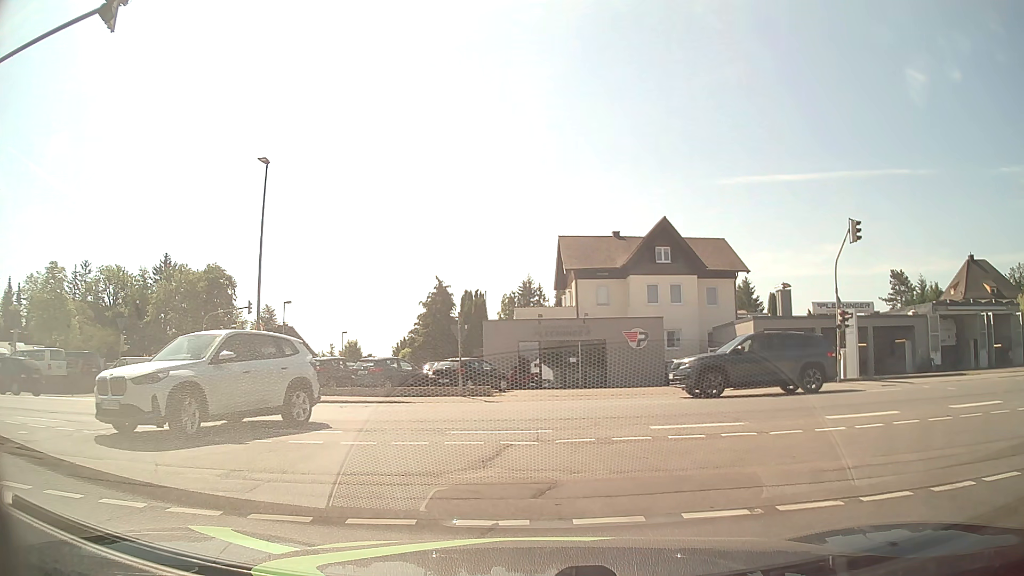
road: residential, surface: asphalt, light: Day
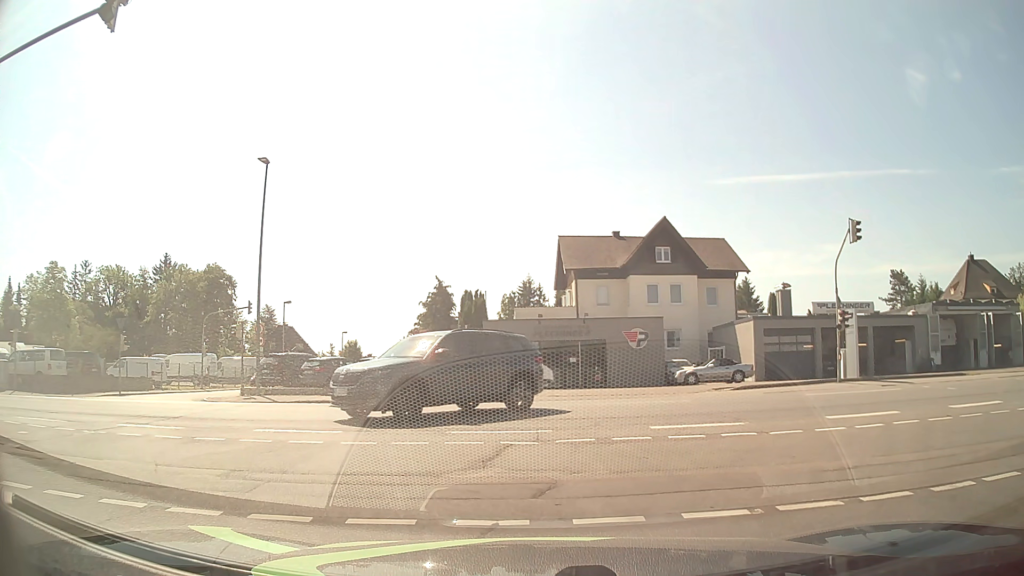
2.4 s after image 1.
(0.0, 0.0) m; 0°
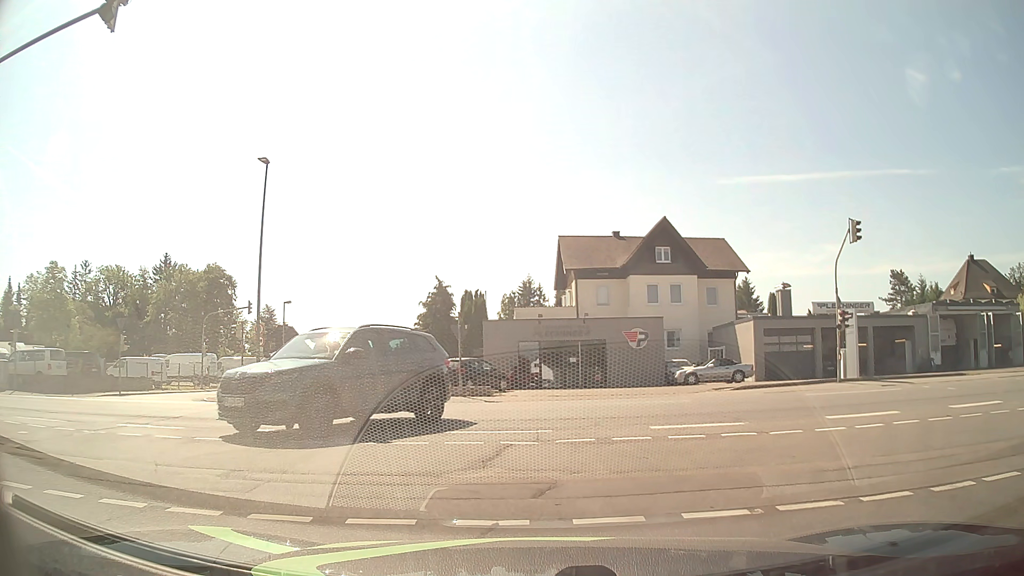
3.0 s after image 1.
(0.0, 0.0) m; 0°
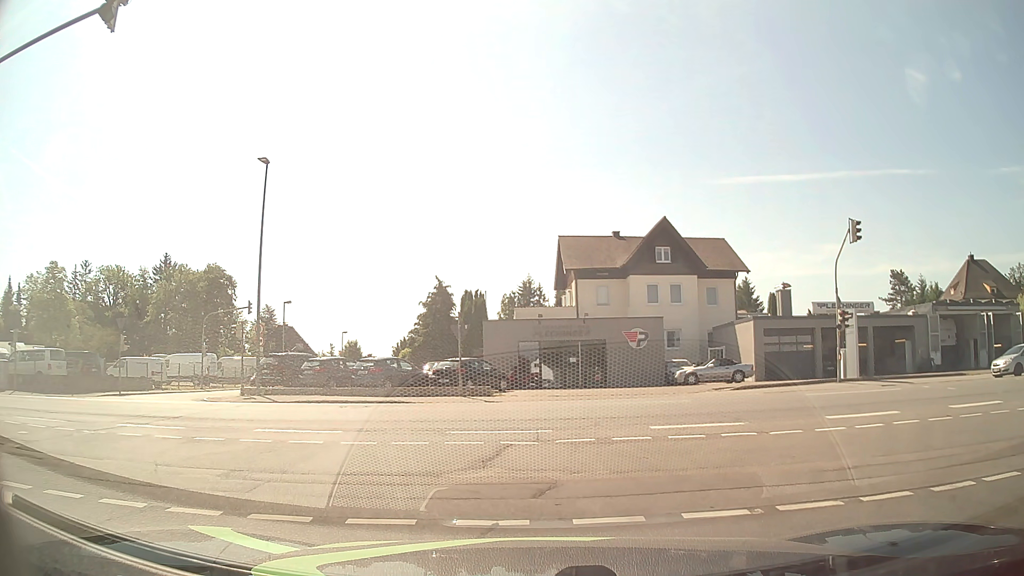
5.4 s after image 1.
(0.0, 0.0) m; 0°
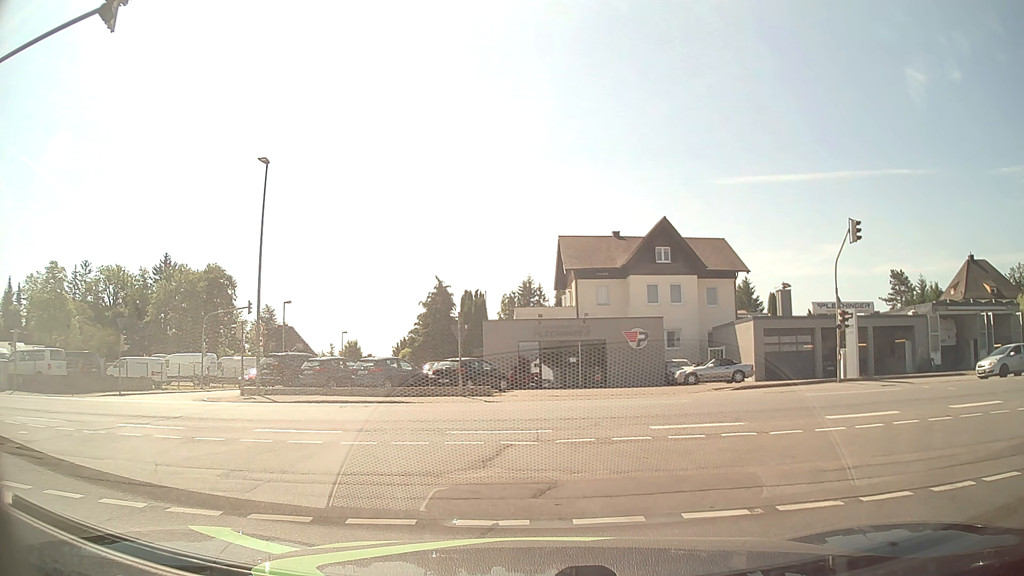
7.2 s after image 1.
(0.0, 0.0) m; 0°
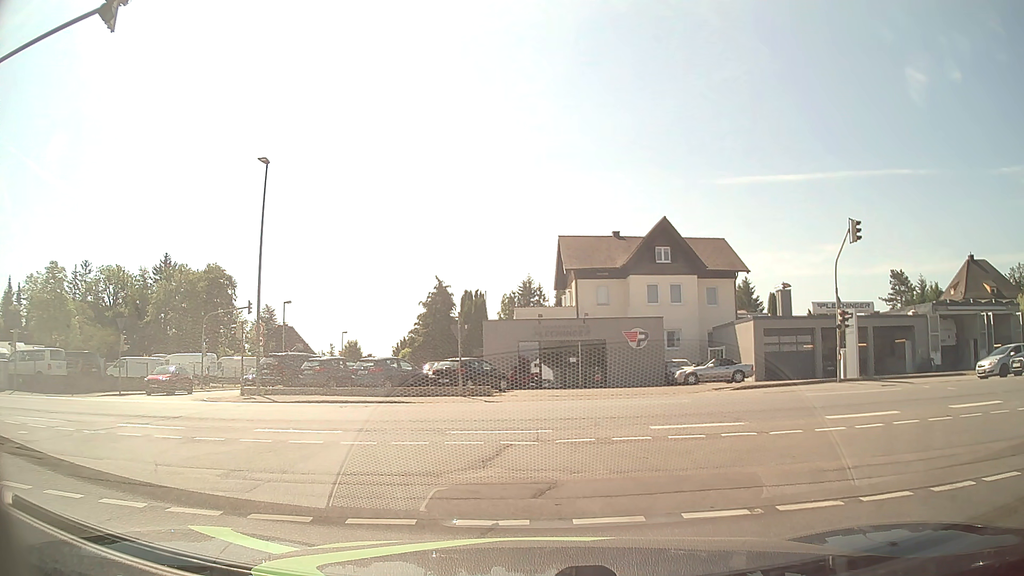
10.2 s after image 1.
(0.0, 0.0) m; 0°
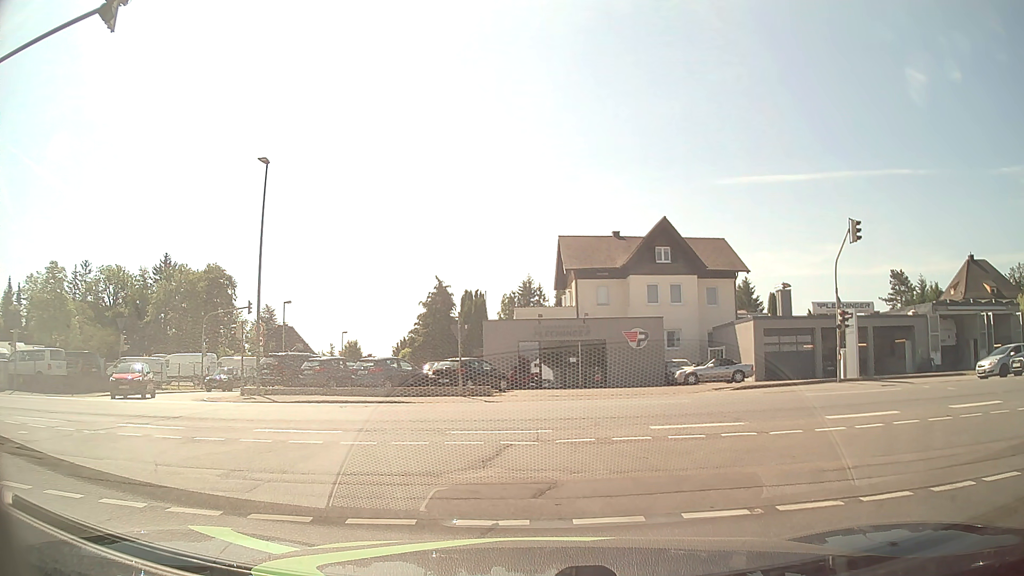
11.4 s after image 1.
(0.0, 0.0) m; 0°
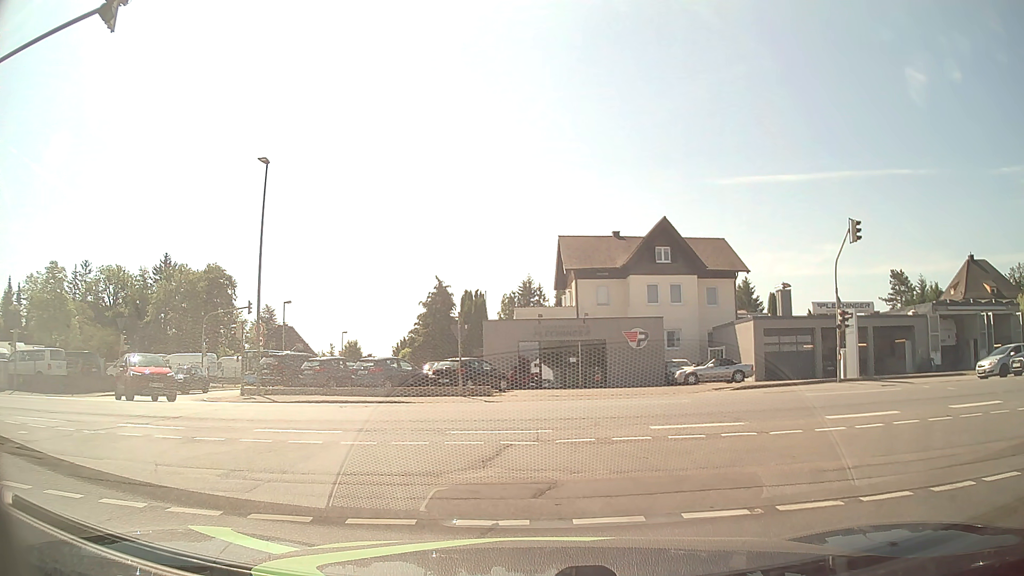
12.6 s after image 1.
(0.0, 0.0) m; 0°
